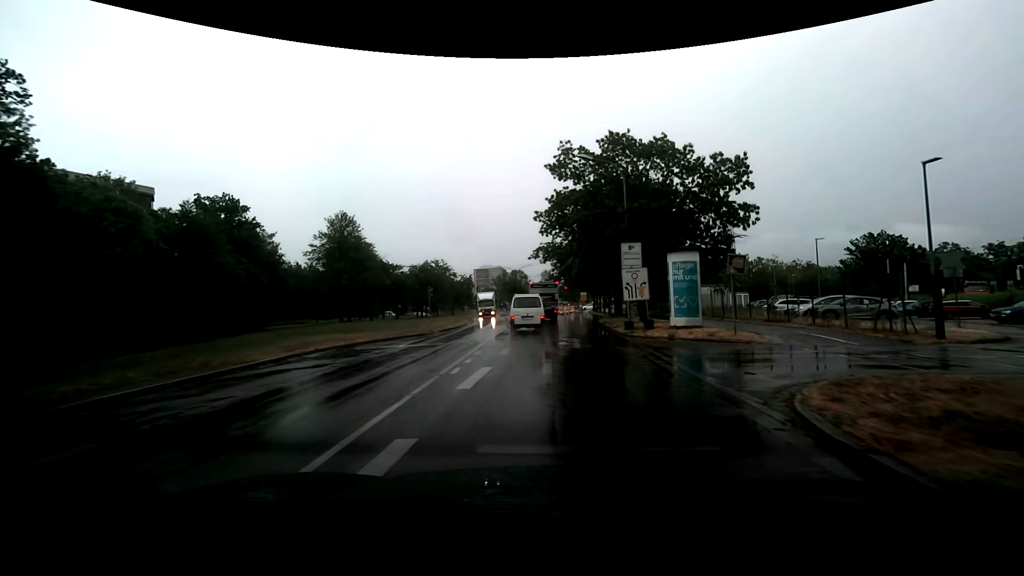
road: secondary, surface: asphalt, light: Day
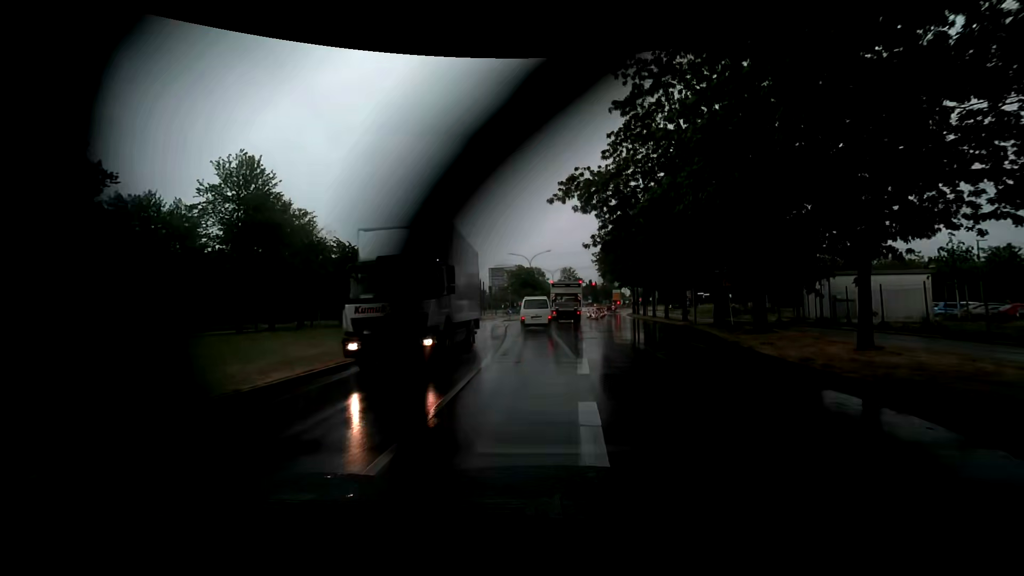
(-0.9, +26.3) m; -2°
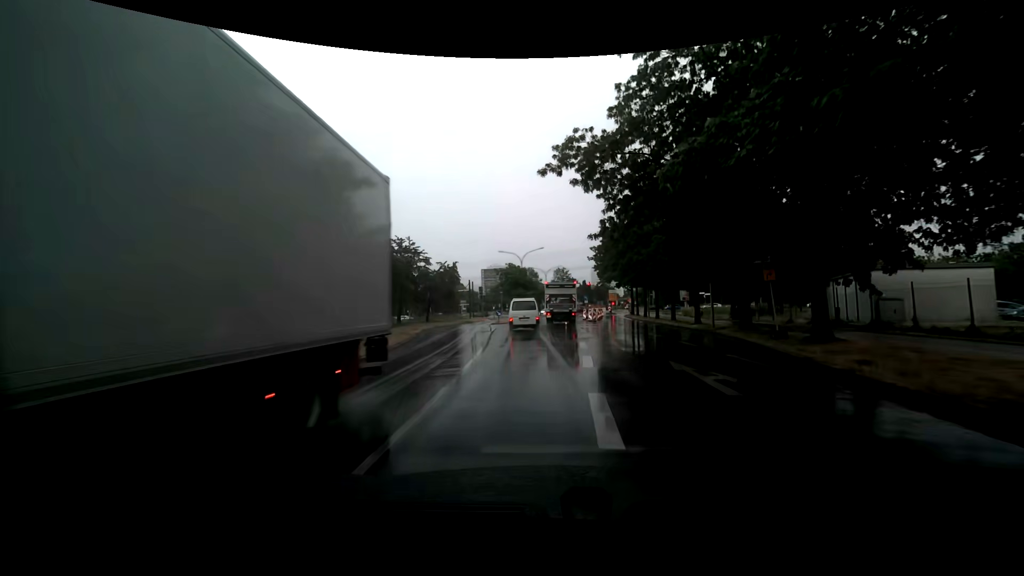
(0.0, +5.1) m; 0°
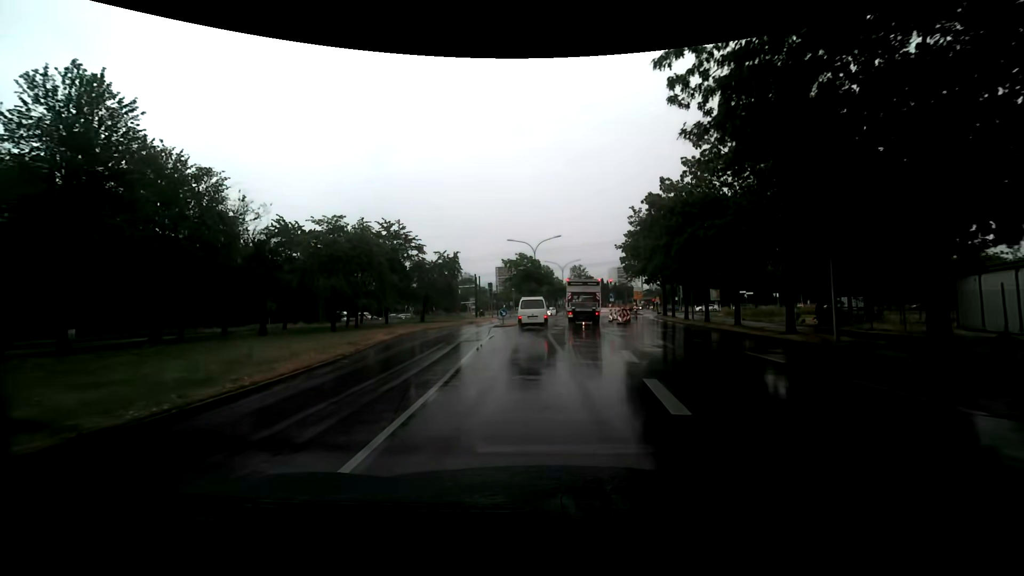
(+0.1, +10.5) m; 0°
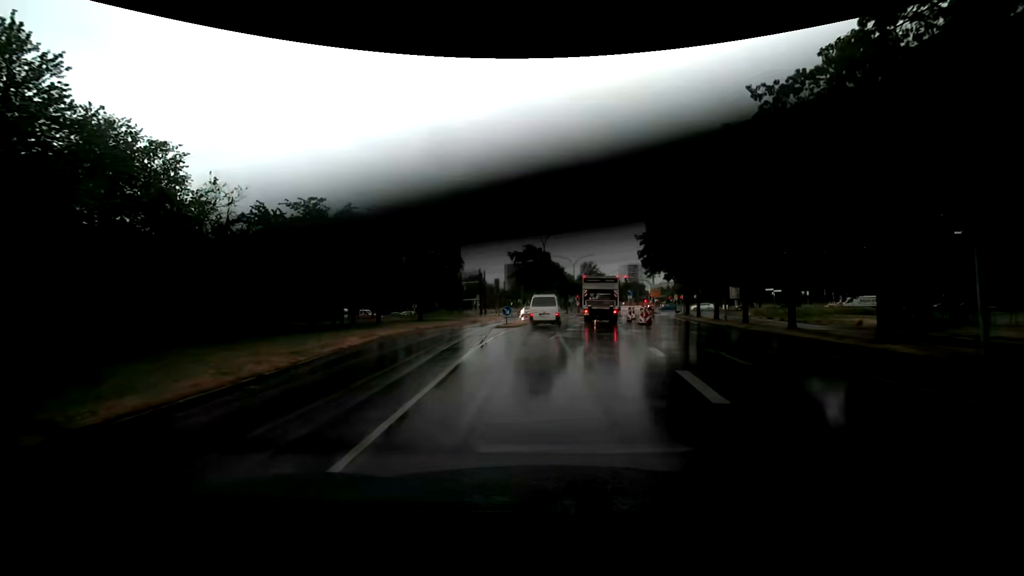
(-0.1, +5.4) m; -1°
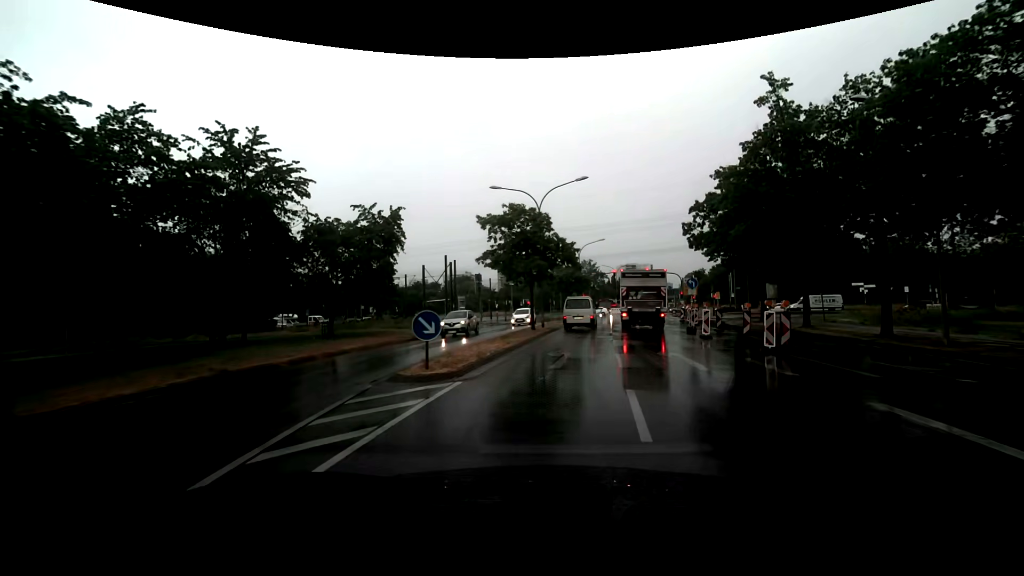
(-0.1, +21.0) m; 0°
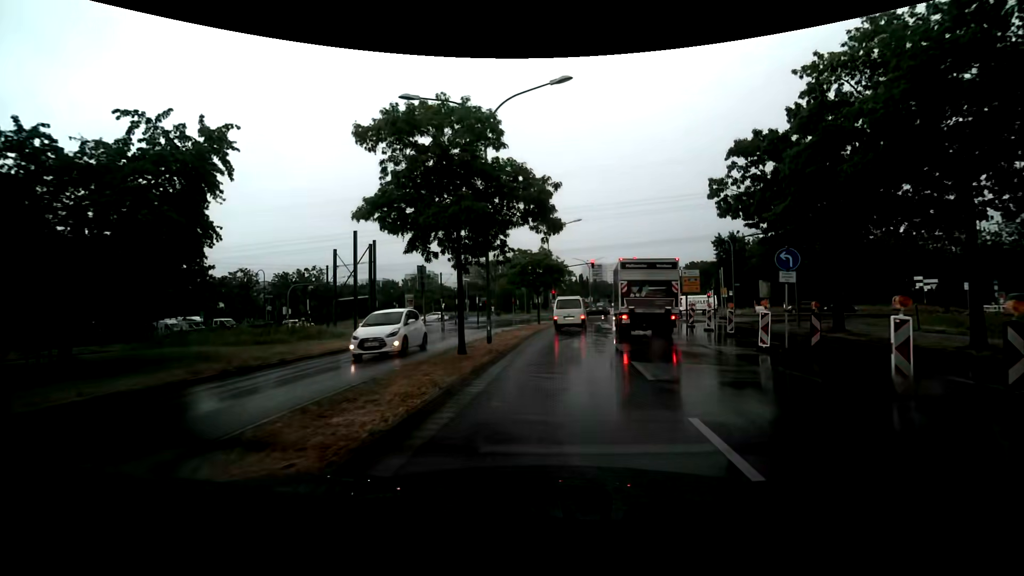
(+0.6, +14.3) m; +4°
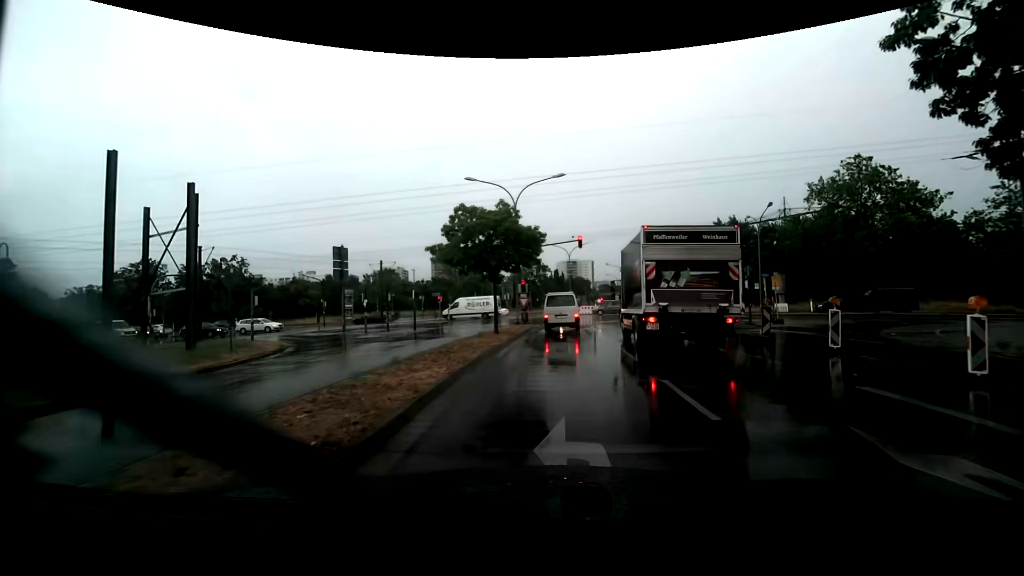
(+0.5, +15.6) m; +3°
